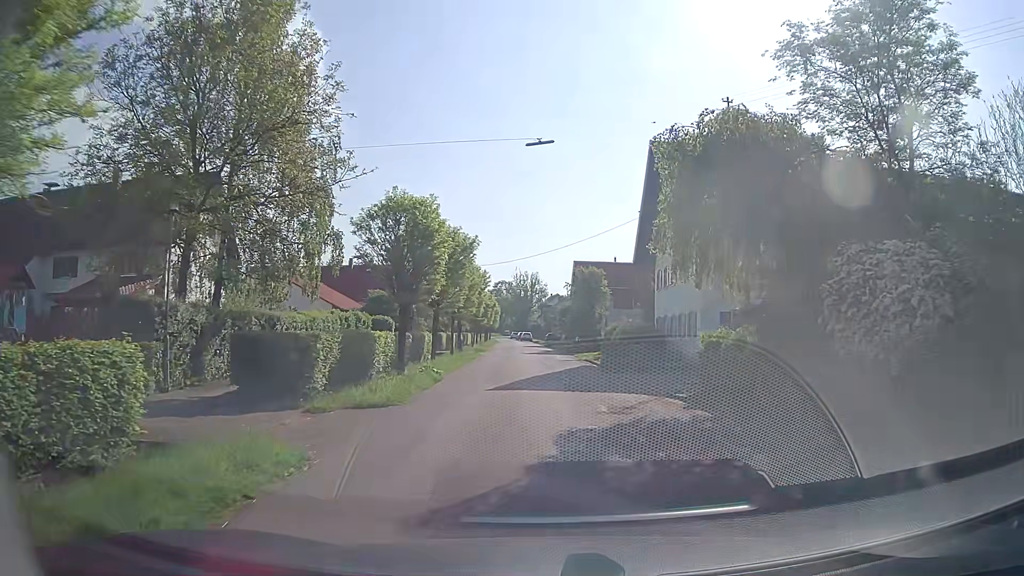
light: Day
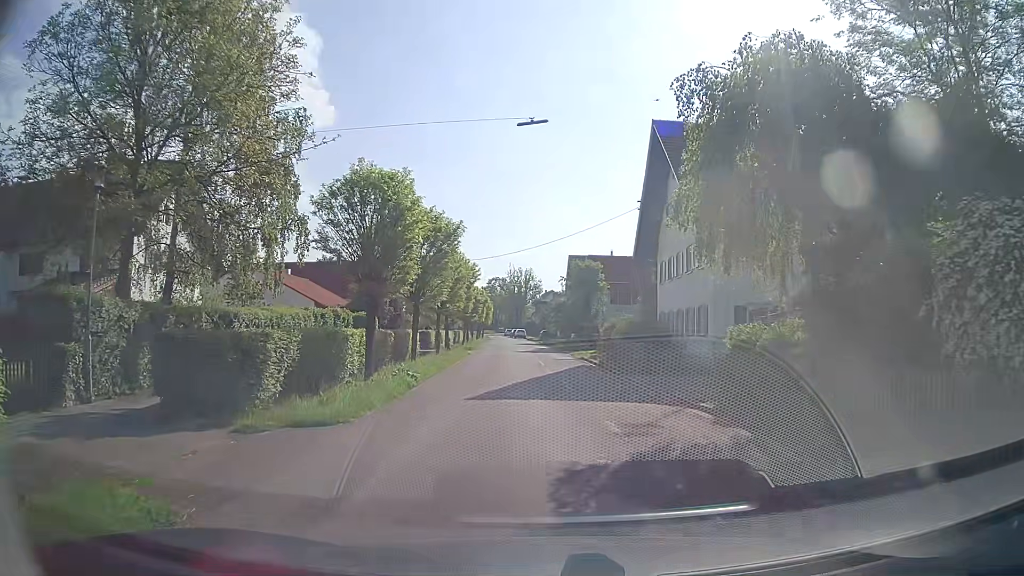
(0.0, +2.8) m; +1°
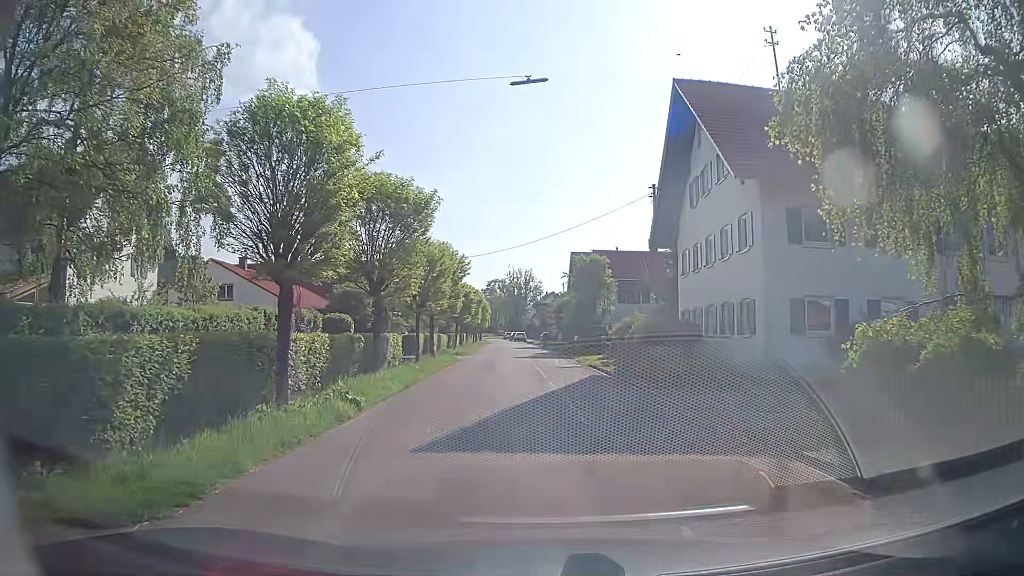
(-0.1, +5.5) m; 0°
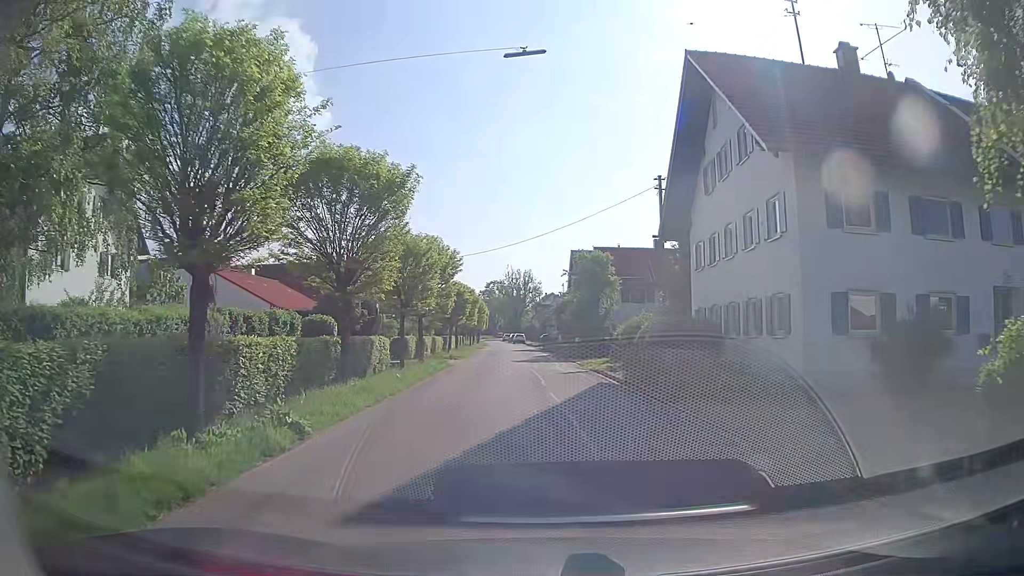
(0.0, +2.9) m; 0°
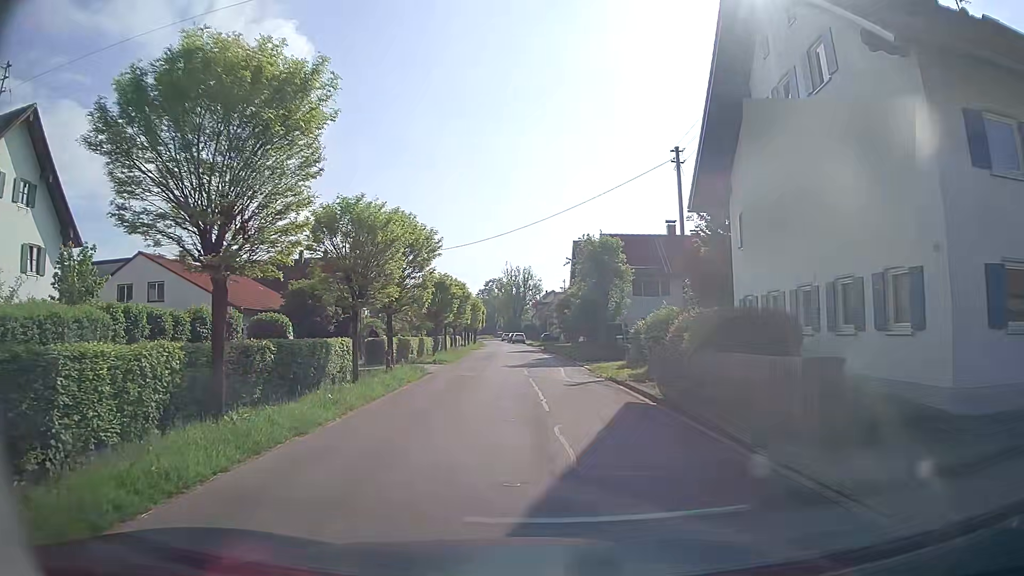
(0.0, +6.2) m; +1°
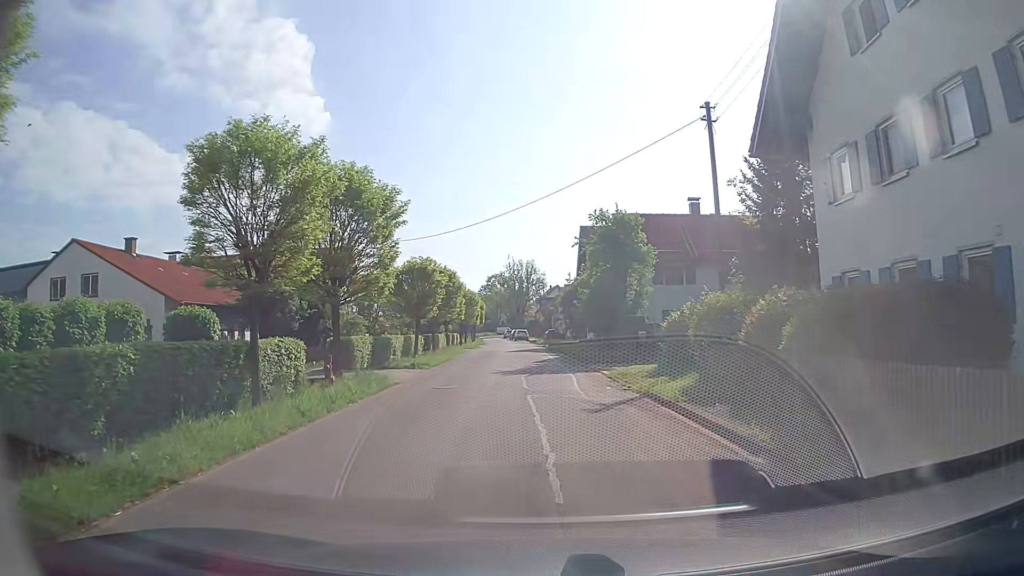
(0.0, +6.8) m; 0°
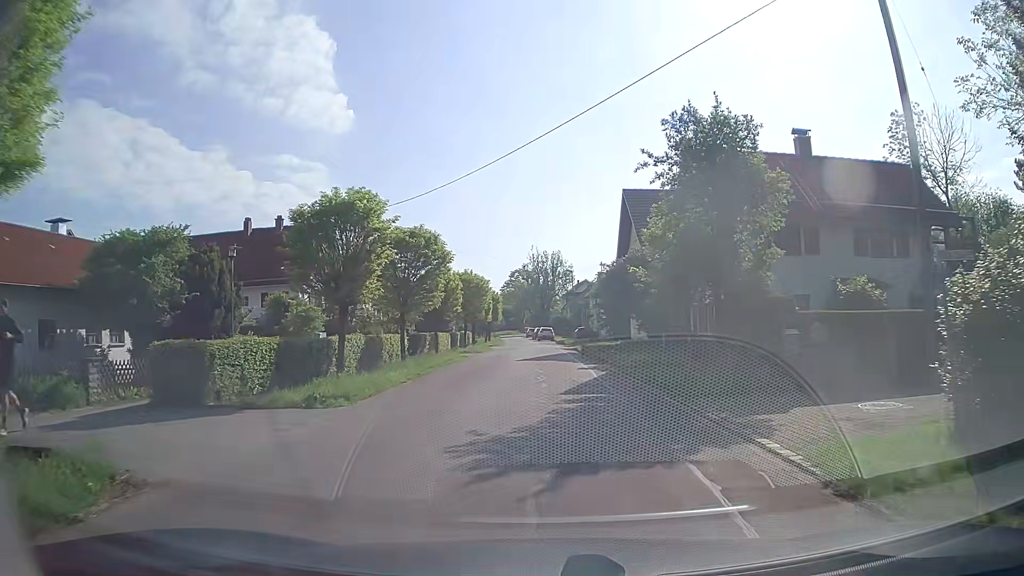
(-0.4, +14.9) m; -2°
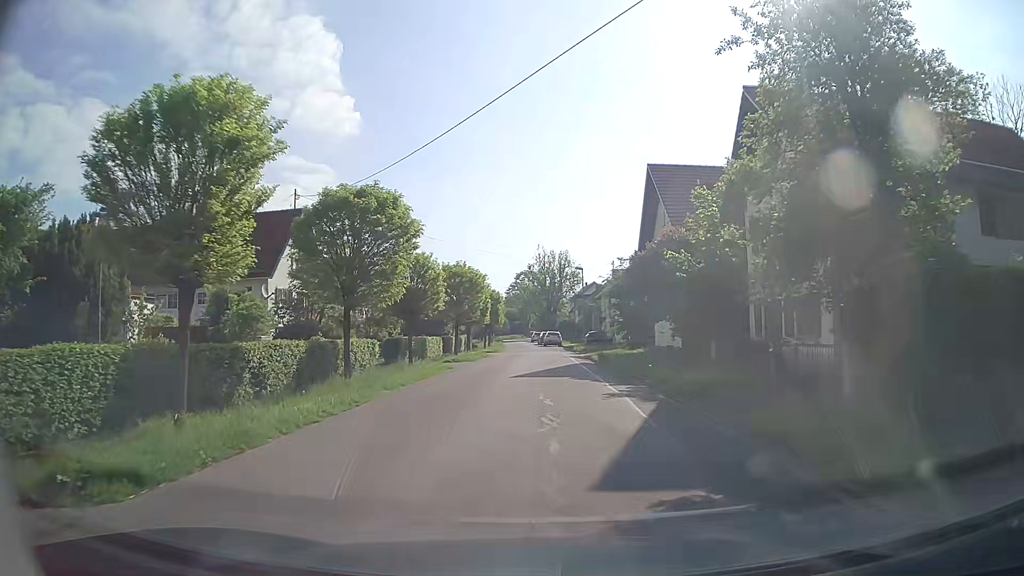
(-0.2, +7.9) m; -1°
(0, +10) (0, +20) (-1, +30) (-1, +40) (-1, +50) (-2, +60) (-3, +70) (-3, +80) (-4, +90) (-5, +100) m
